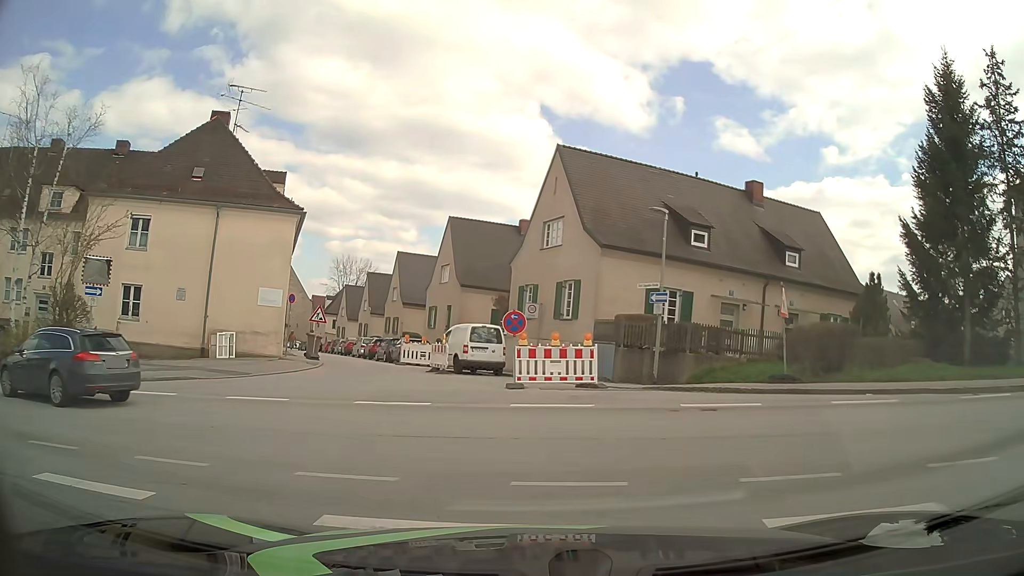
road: residential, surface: asphalt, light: Day
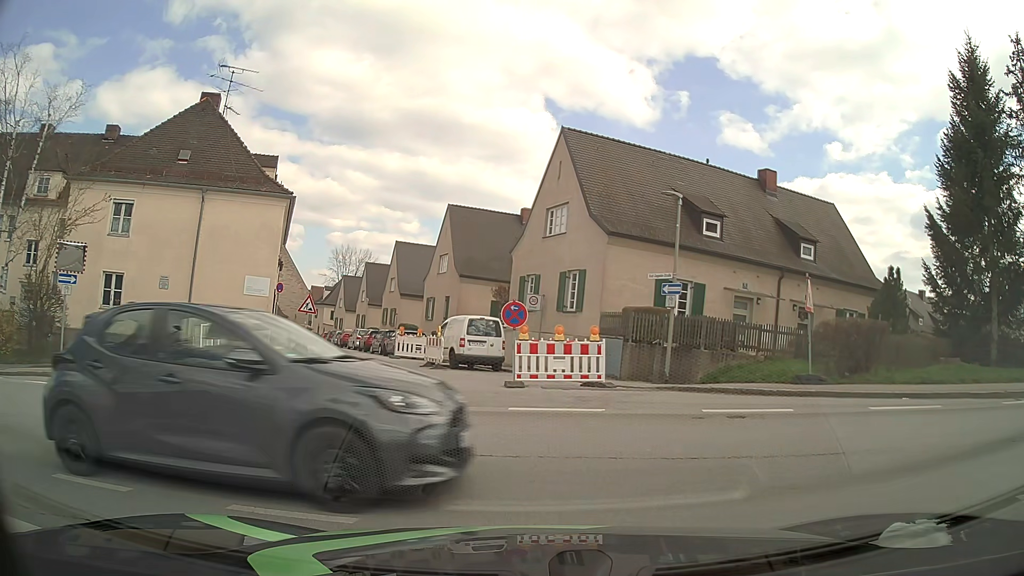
(0.0, +1.4) m; 0°
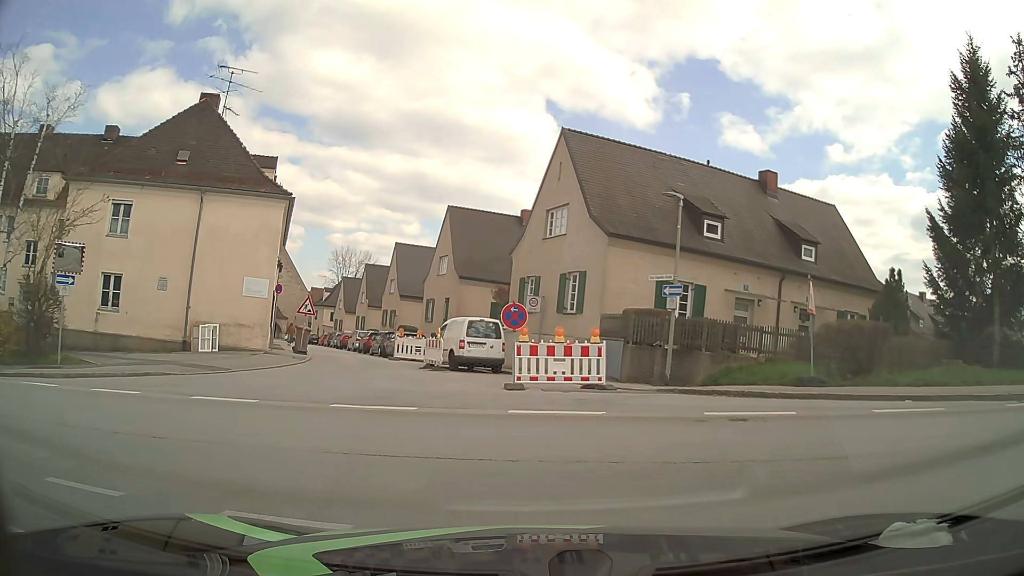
(0.0, +0.1) m; 0°
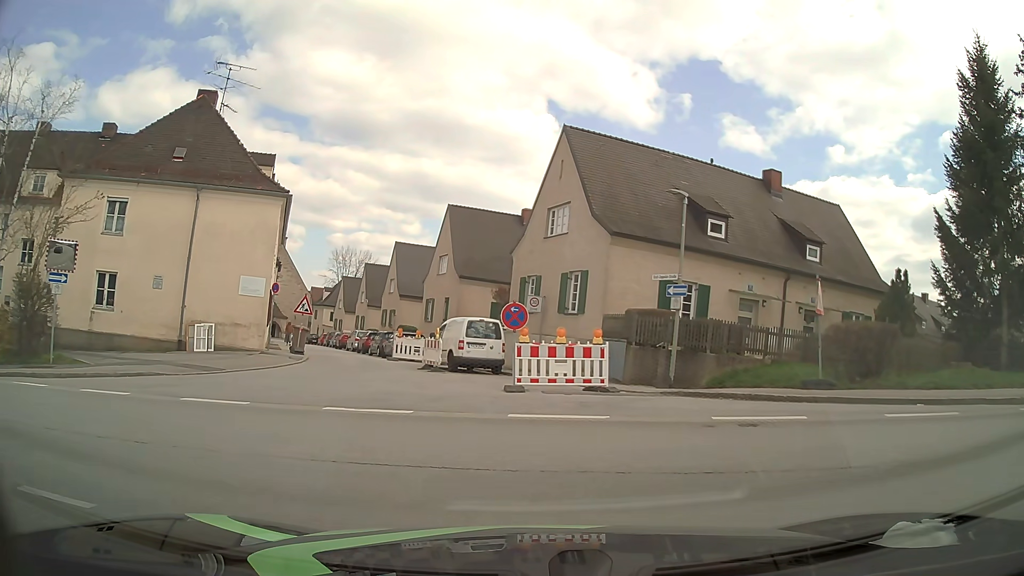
(0.0, +0.5) m; 0°
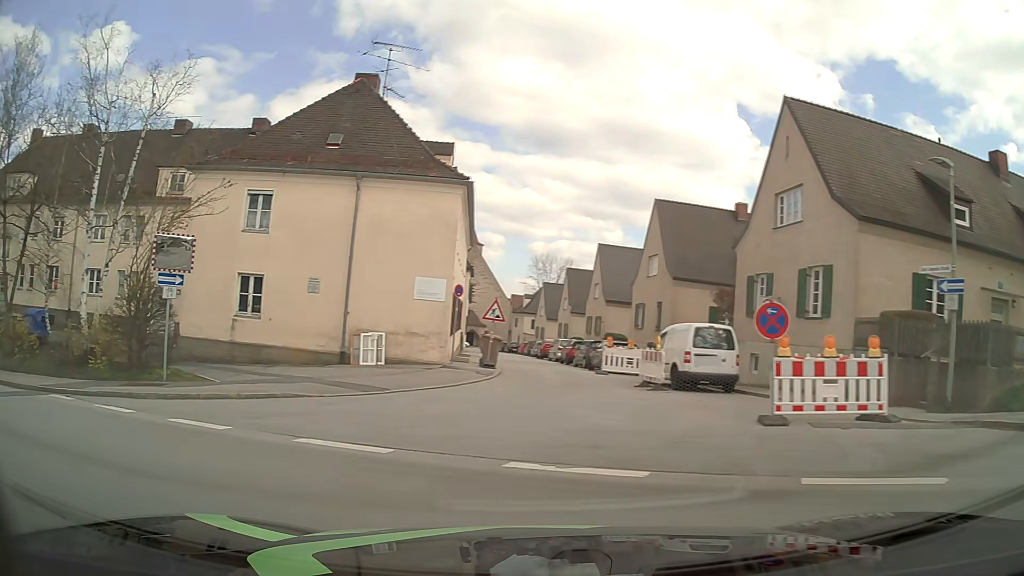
(-0.3, +4.4) m; -16°
